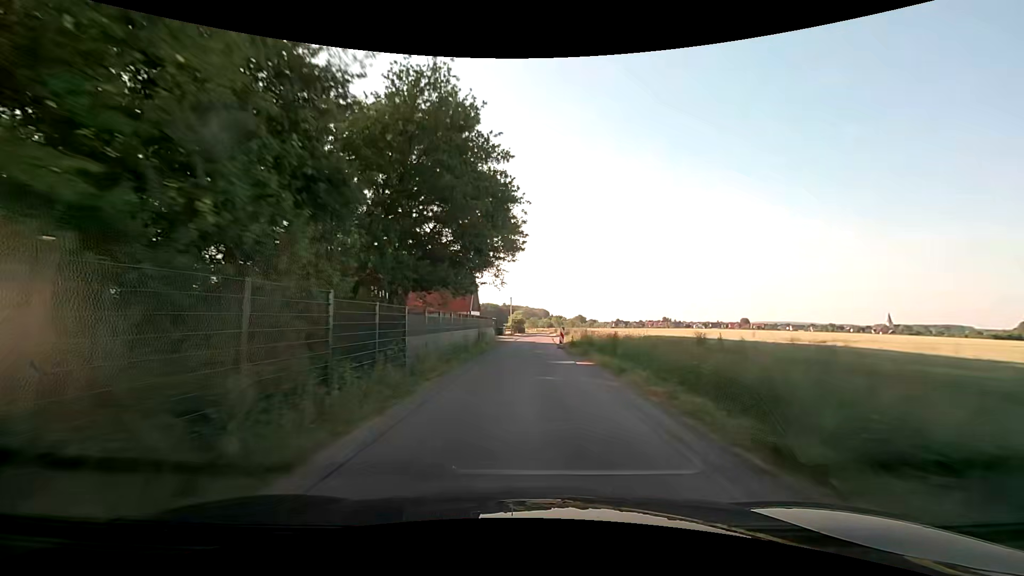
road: unclassified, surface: asphalt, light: Day
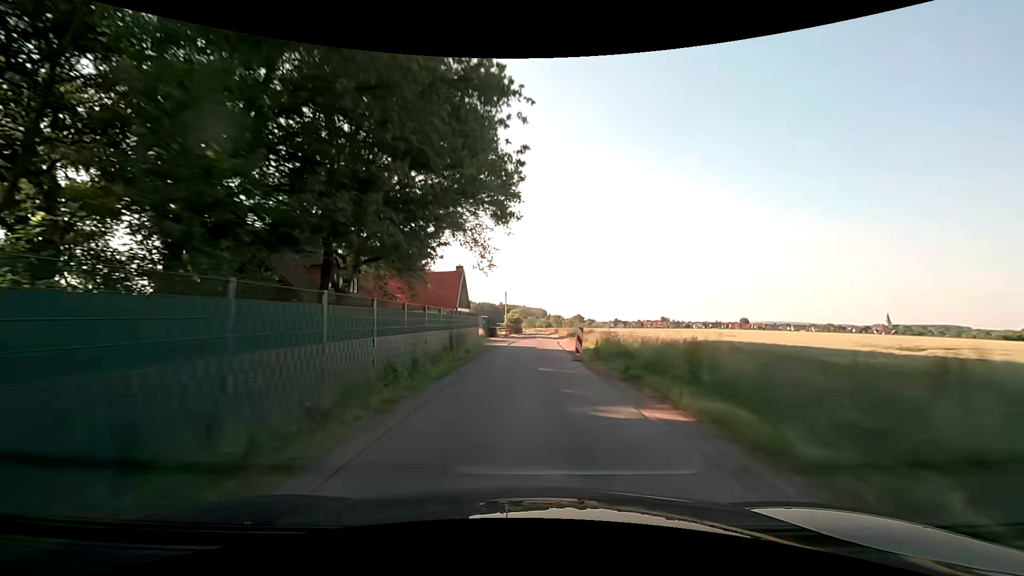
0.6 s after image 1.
(0.0, +10.7) m; 0°
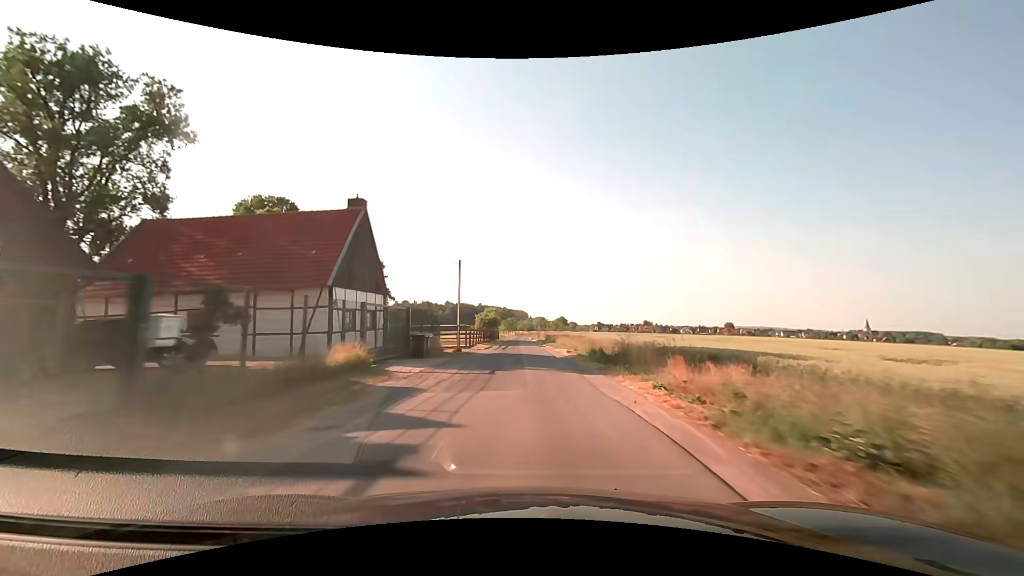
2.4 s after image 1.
(+0.6, +32.1) m; +2°
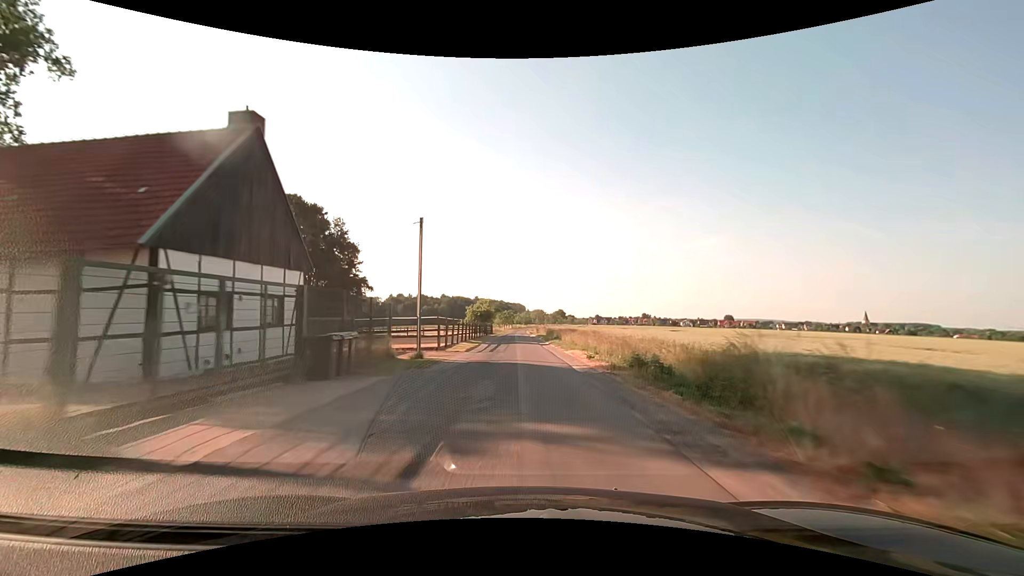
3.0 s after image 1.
(+0.1, +10.7) m; +1°
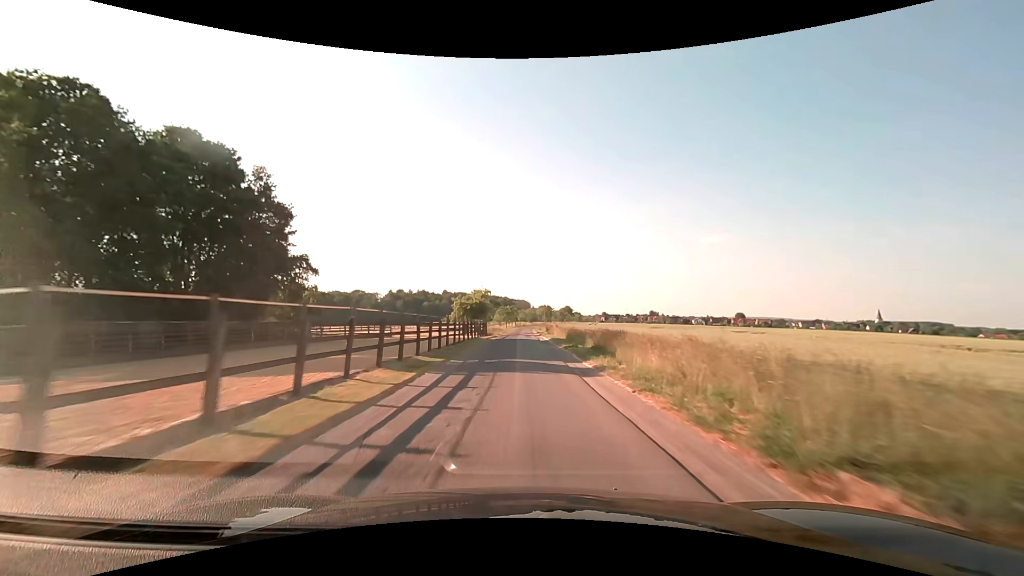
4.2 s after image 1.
(-0.2, +21.4) m; -1°
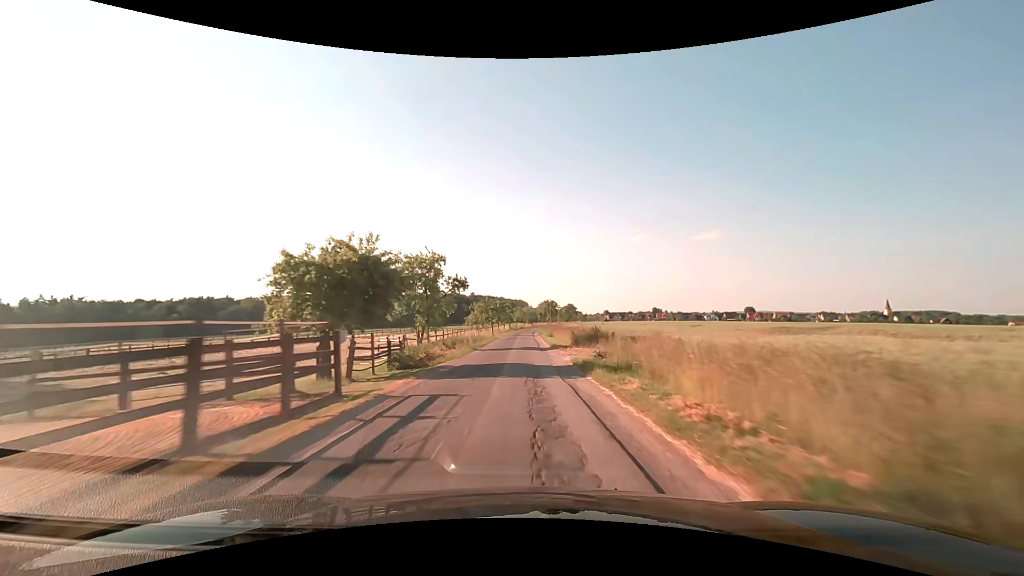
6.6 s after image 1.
(+0.2, +43.0) m; 0°
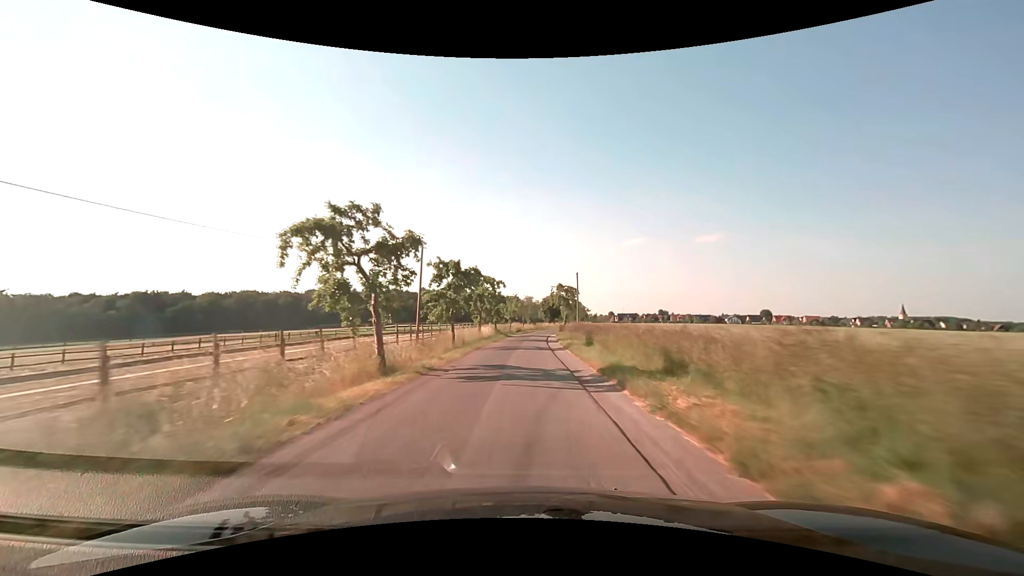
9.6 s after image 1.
(-0.2, +53.9) m; 0°
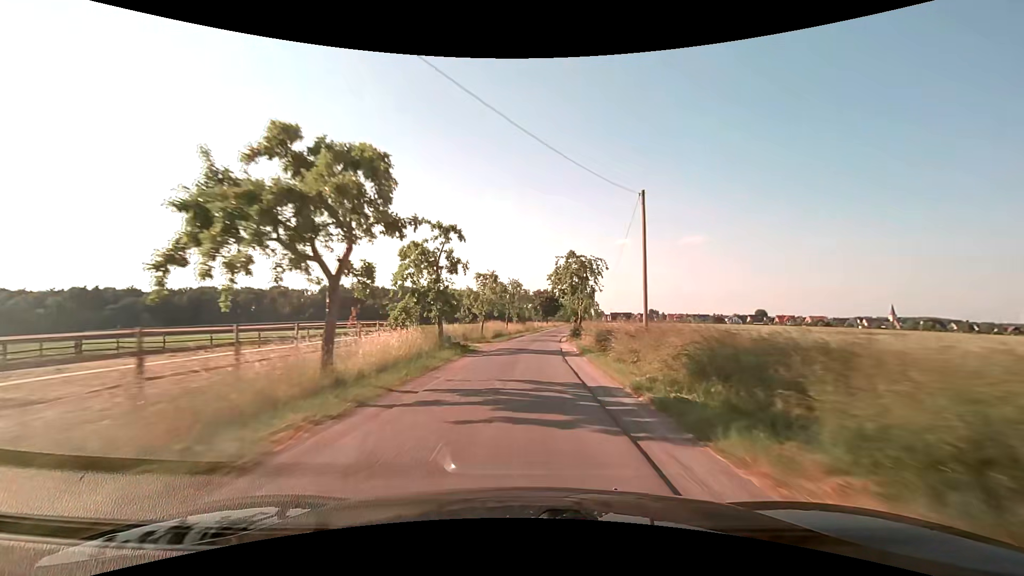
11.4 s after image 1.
(+0.2, +32.3) m; +1°
(0, +10) (0, +20) (+1, +30) (+1, +40) (+2, +50) (+3, +60) (+4, +70) (+5, +80) (+6, +90) (+7, +100) m
